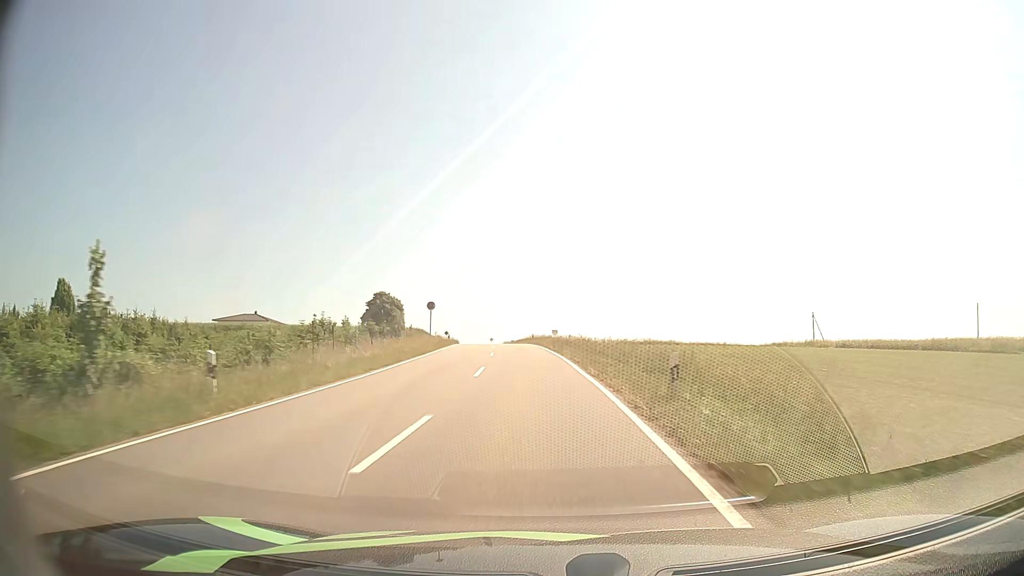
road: tertiary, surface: asphalt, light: Day
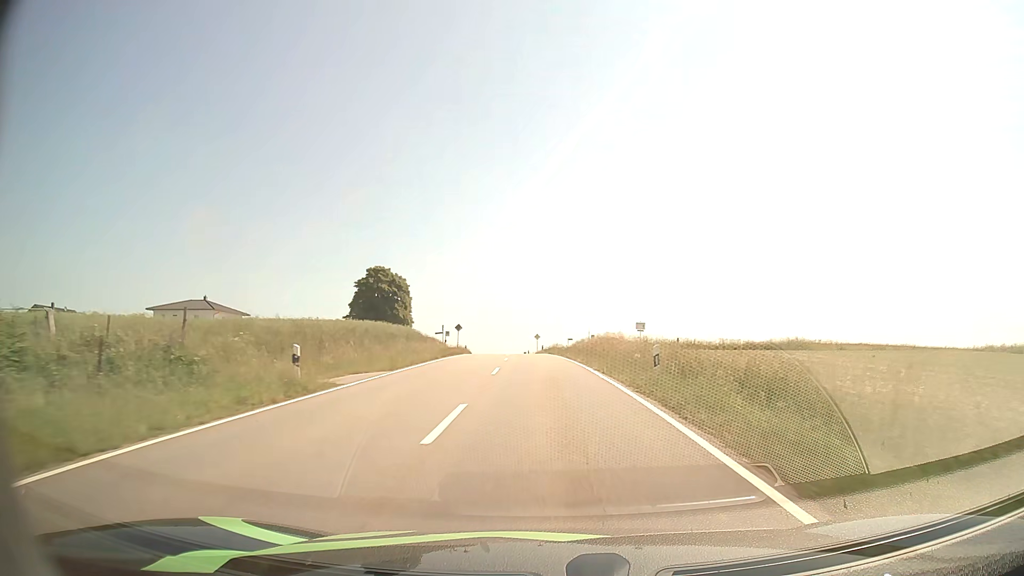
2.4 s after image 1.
(-2.7, +47.9) m; -5°
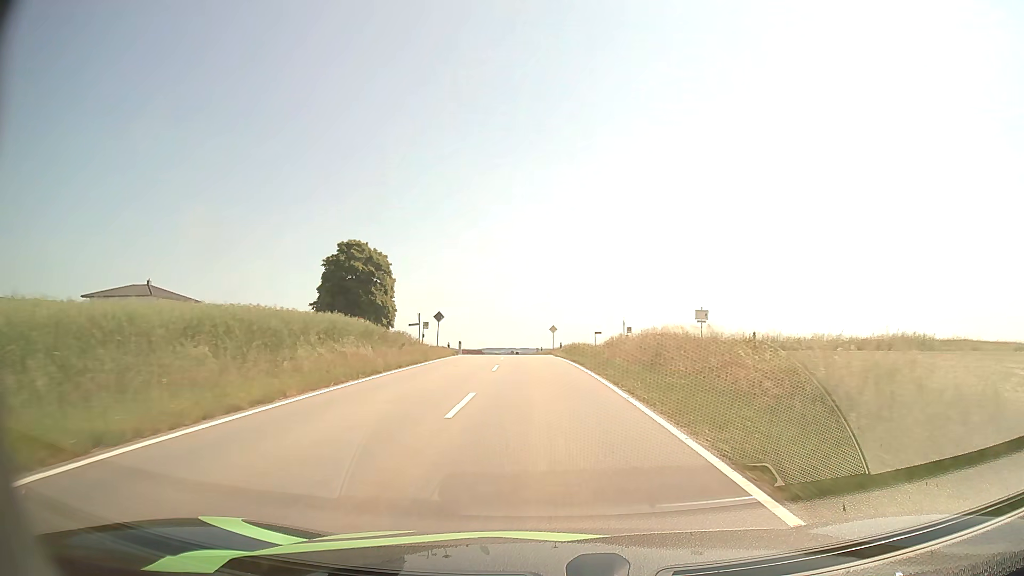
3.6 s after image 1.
(-0.3, +22.0) m; -1°
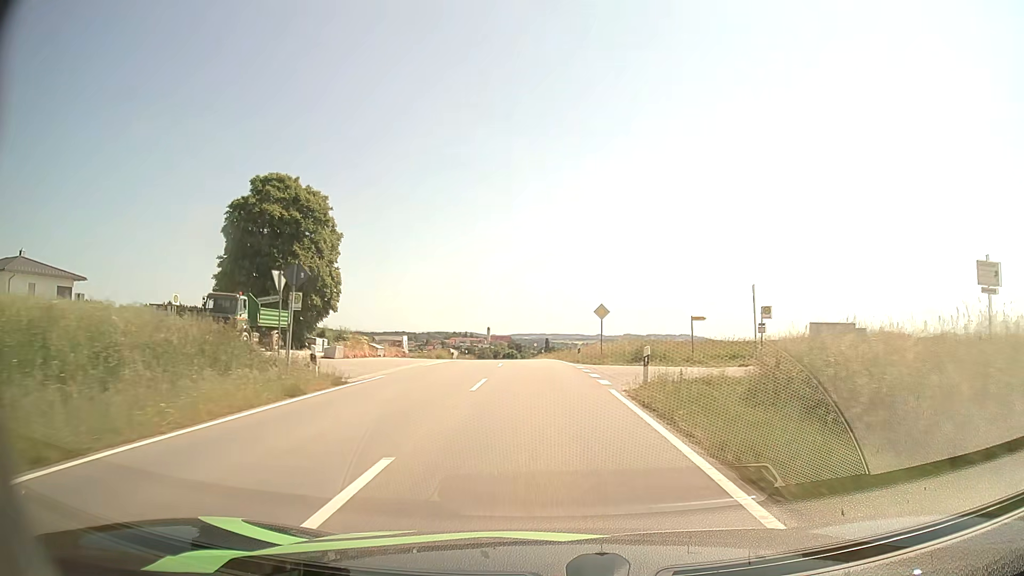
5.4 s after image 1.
(-0.6, +32.1) m; -2°
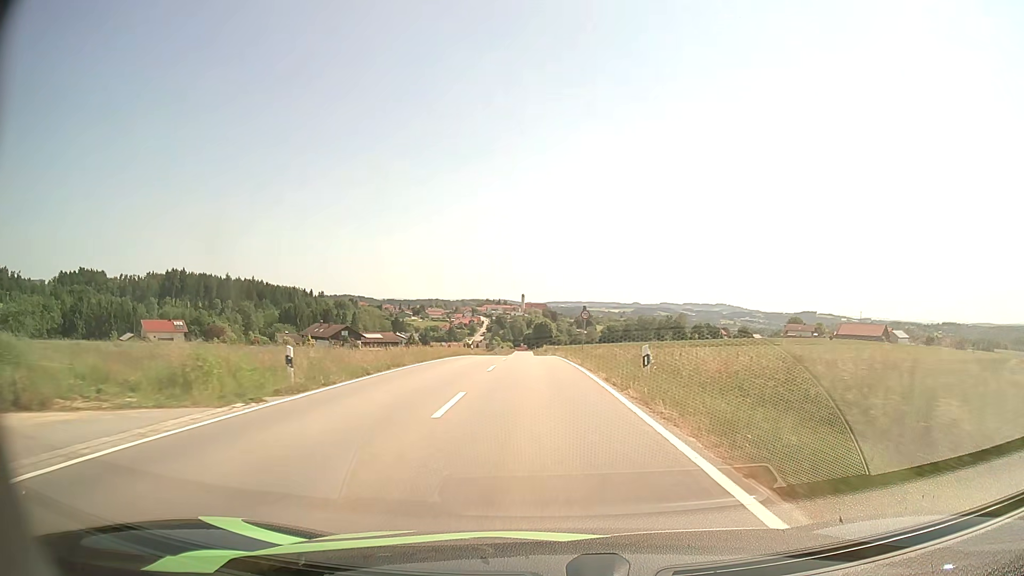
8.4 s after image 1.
(-1.9, +54.7) m; -3°
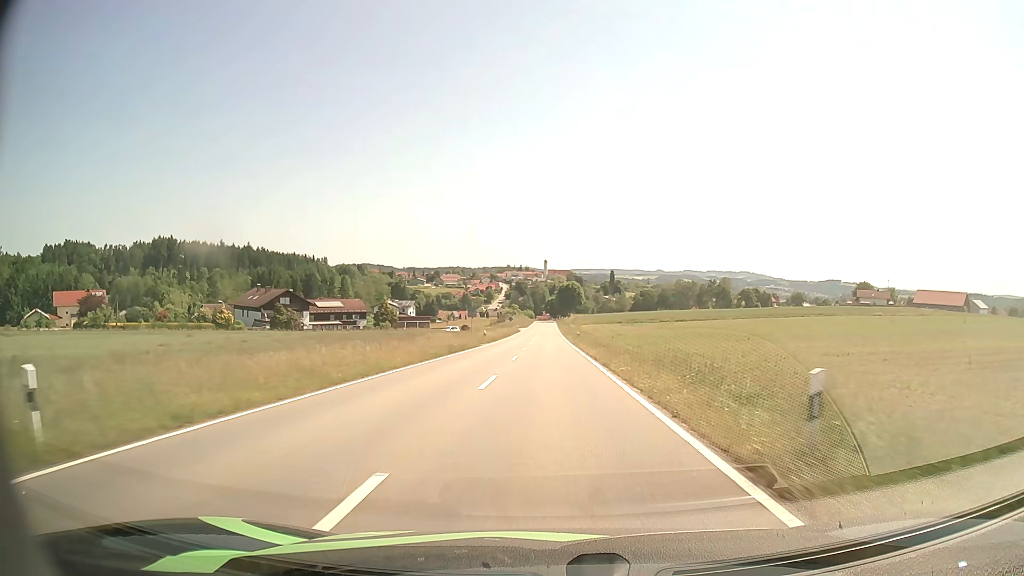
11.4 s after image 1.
(-1.4, +57.4) m; -2°
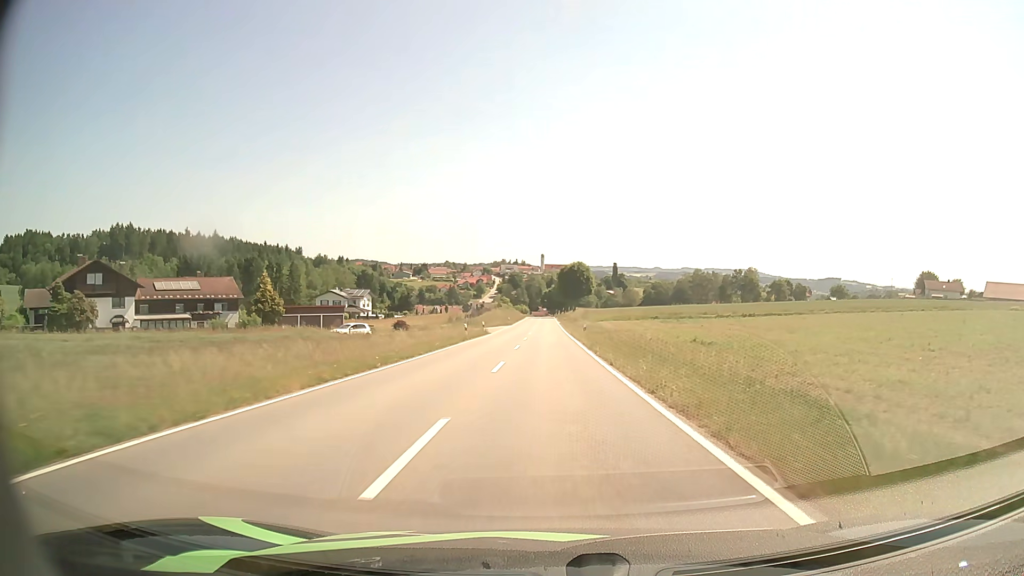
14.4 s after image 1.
(+0.1, +58.2) m; 0°
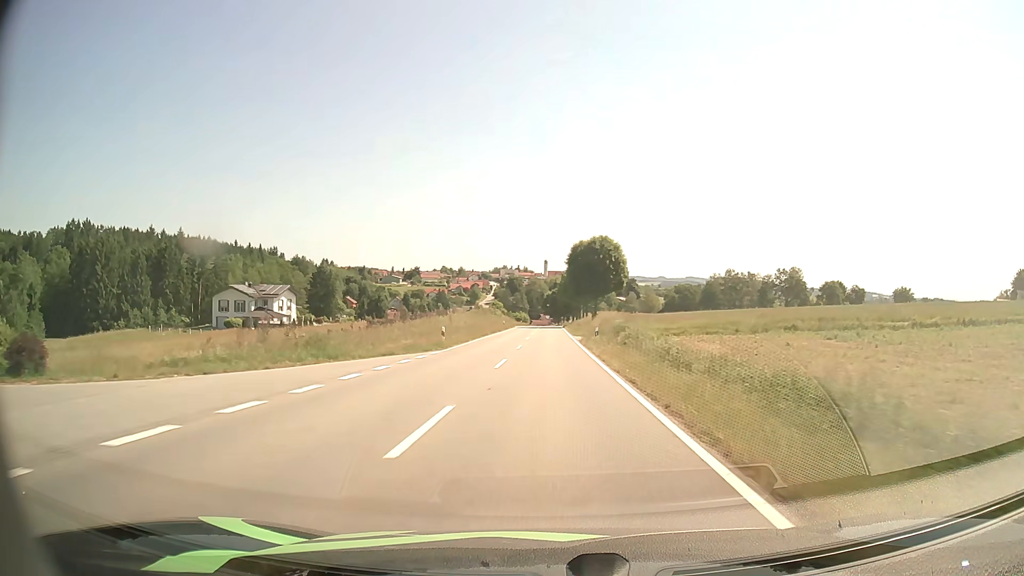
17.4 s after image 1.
(+0.1, +60.2) m; 0°
(0, +10) (0, +20) (0, +30) (0, +40) (0, +50) (0, +60) (0, +70) (0, +80) (0, +90) (0, +100) m
